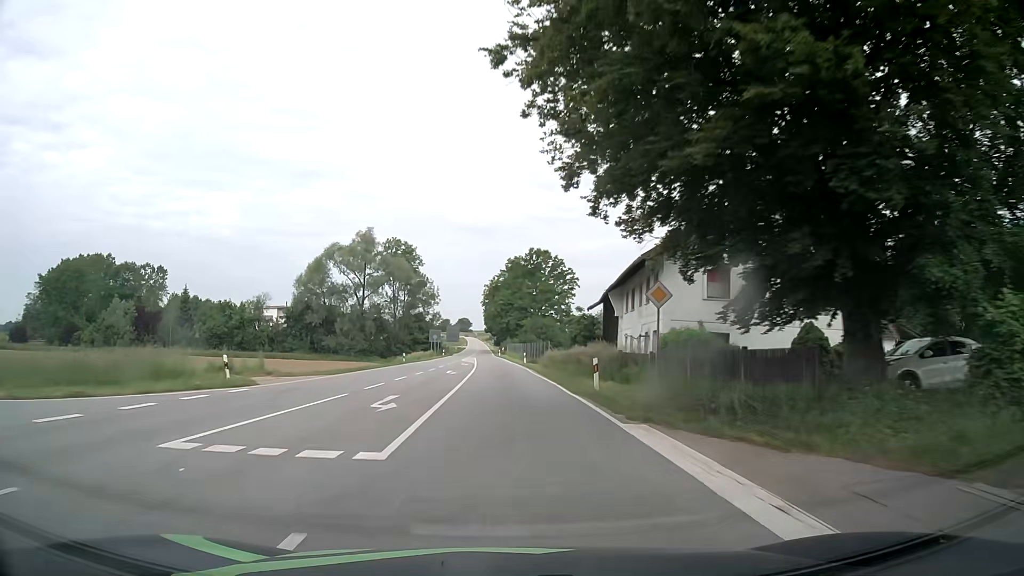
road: secondary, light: Day
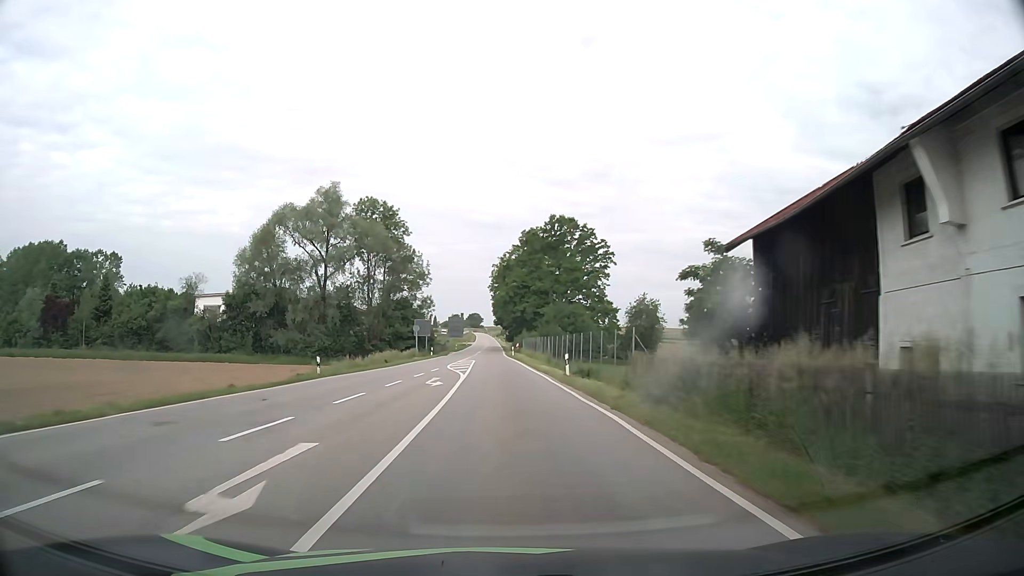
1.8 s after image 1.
(-0.3, +30.6) m; -1°
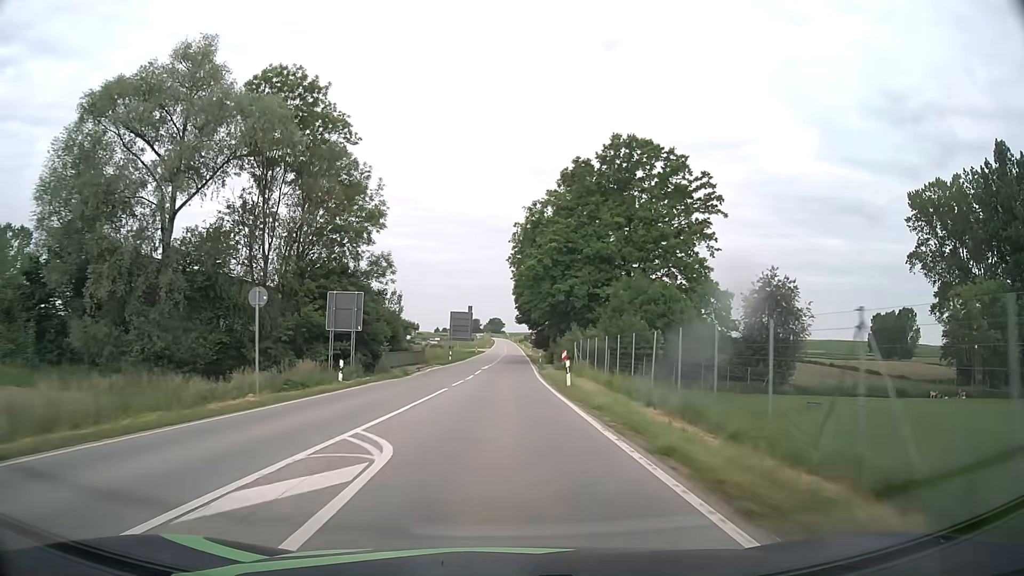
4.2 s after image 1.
(-0.7, +42.8) m; -2°
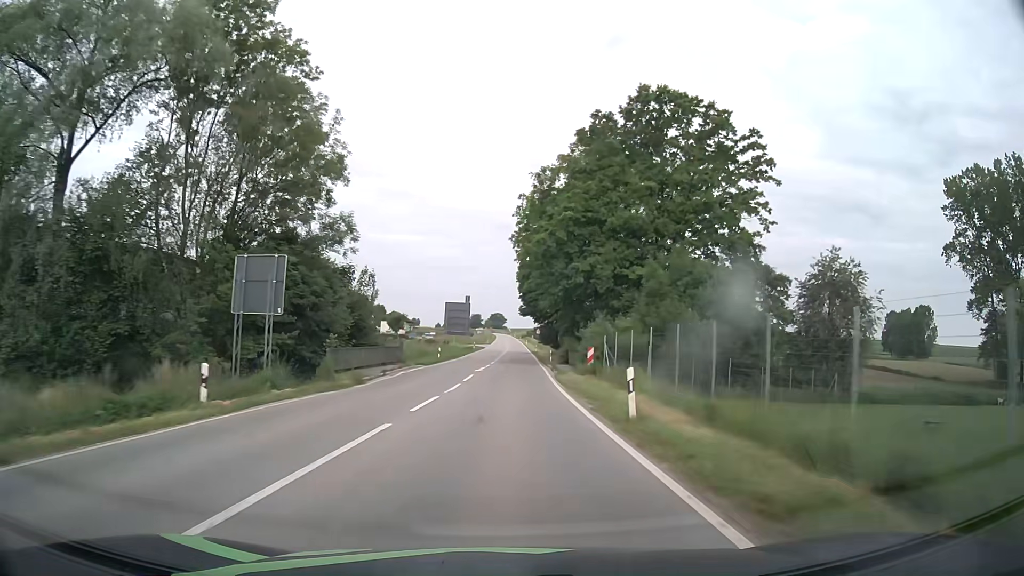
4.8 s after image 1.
(0.0, +11.4) m; 0°
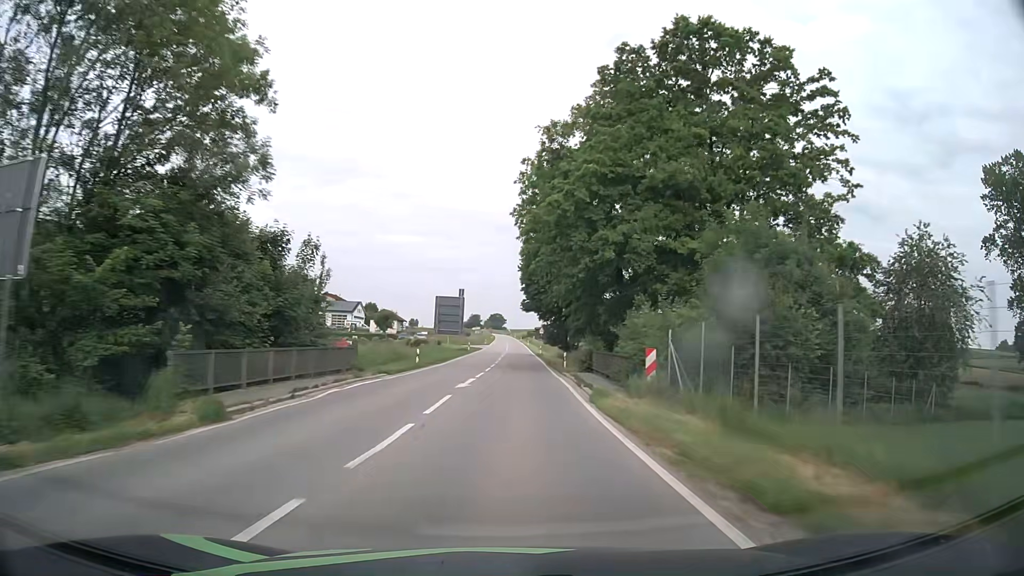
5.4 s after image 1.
(0.0, +11.8) m; 0°
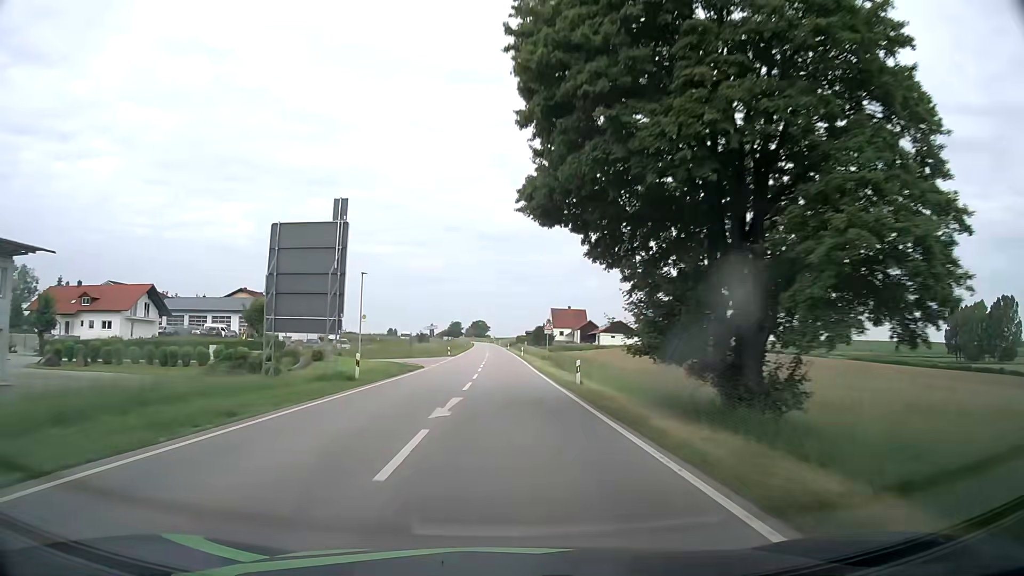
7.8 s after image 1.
(+0.7, +49.8) m; +1°
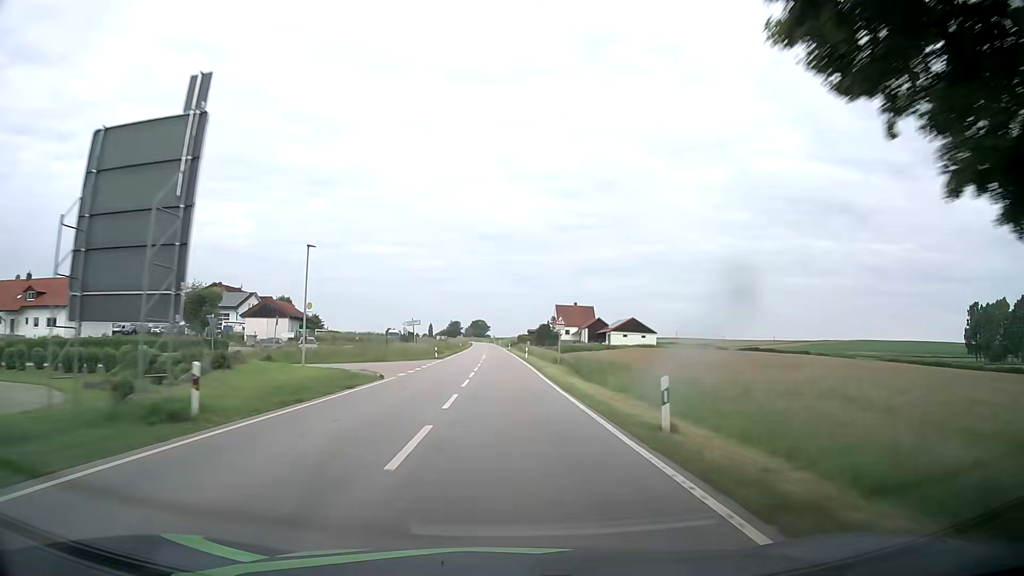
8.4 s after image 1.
(+0.1, +13.1) m; 0°
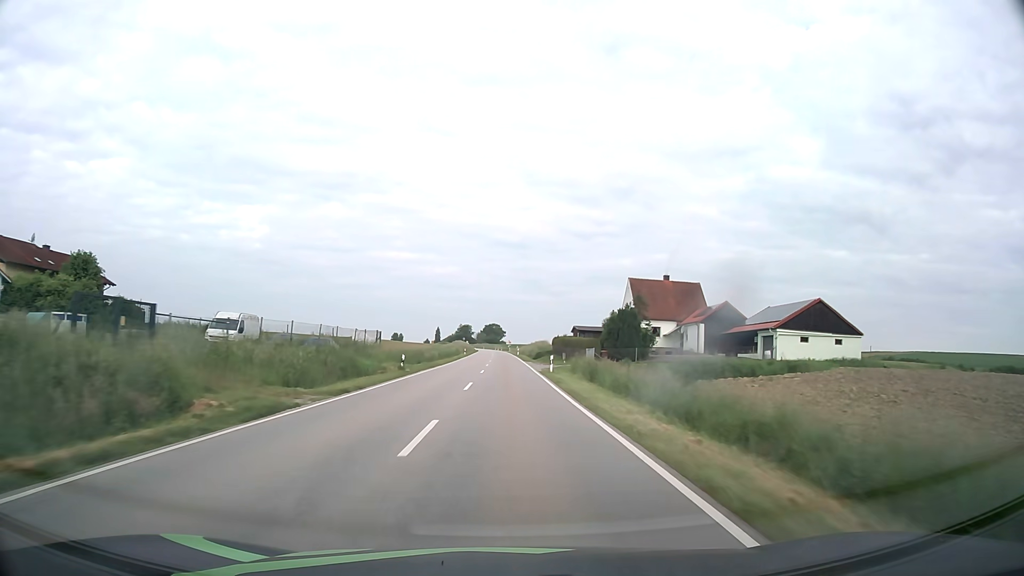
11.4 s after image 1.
(-0.8, +69.2) m; -1°
(0, +10) (0, +20) (0, +30) (0, +40) (0, +50) (0, +60) (0, +70) (0, +80) (0, +90) (0, +100) m
